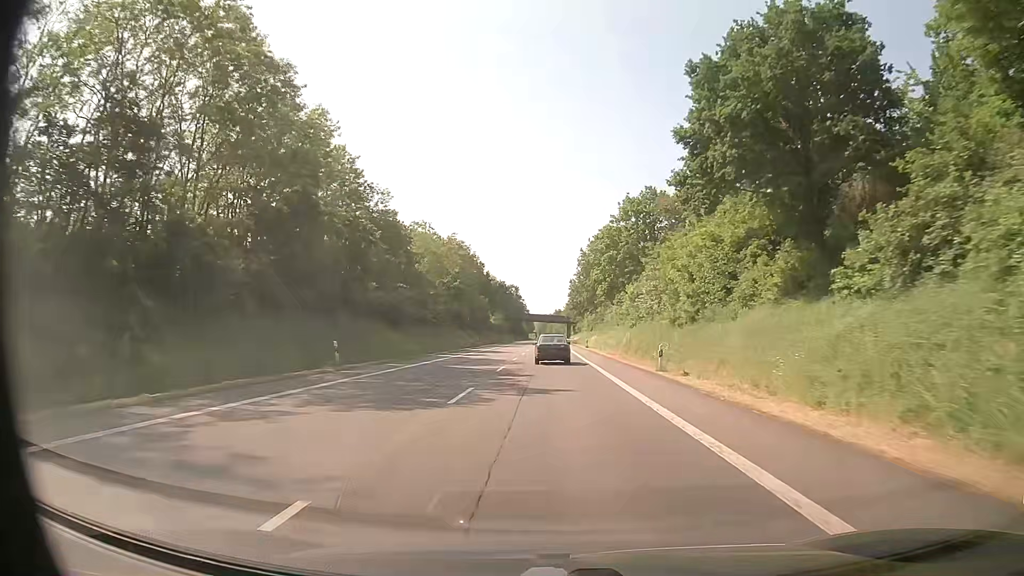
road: primary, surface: asphalt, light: Day
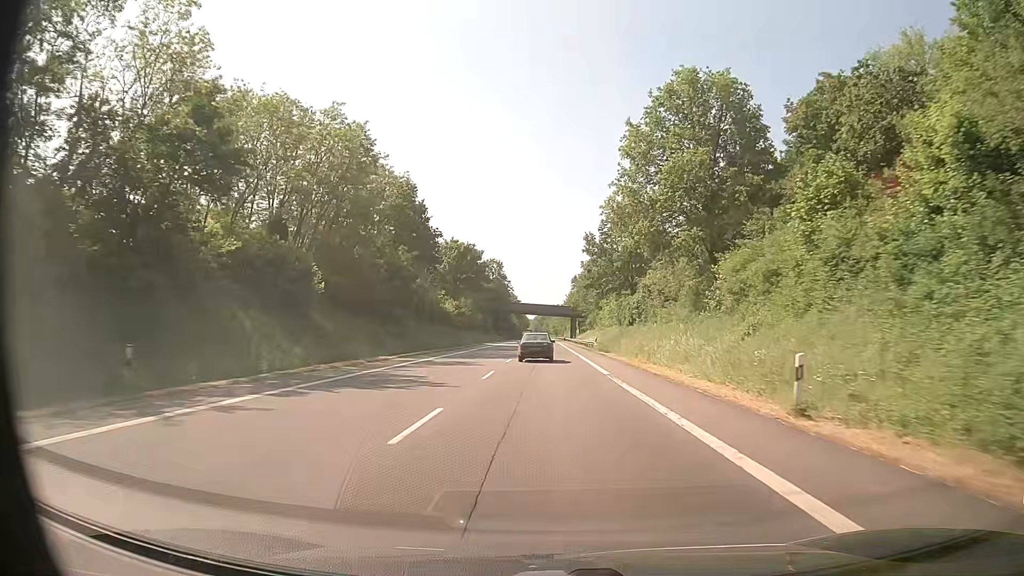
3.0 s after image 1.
(+0.2, +64.8) m; 0°
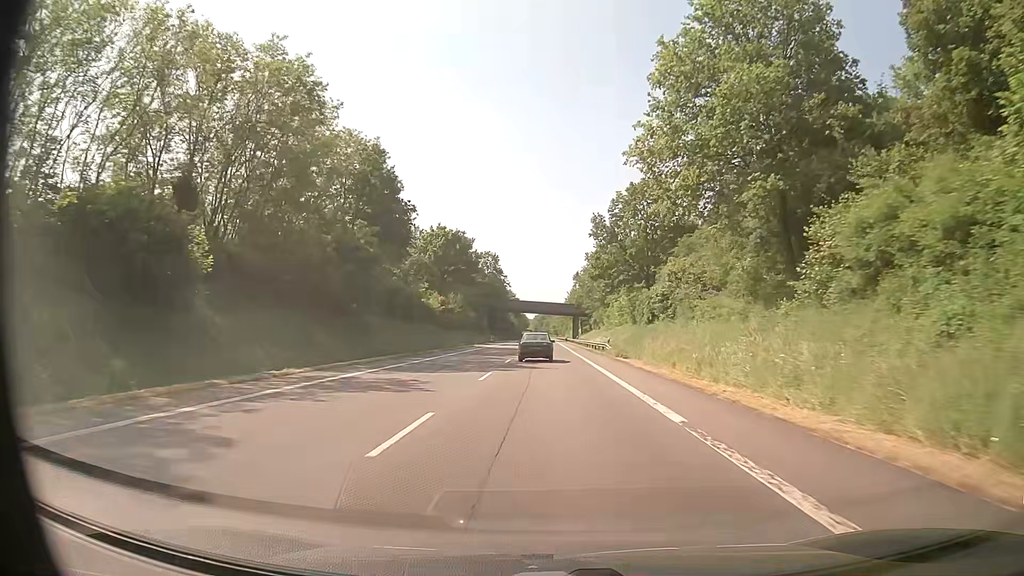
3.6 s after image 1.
(0.0, +12.8) m; 0°
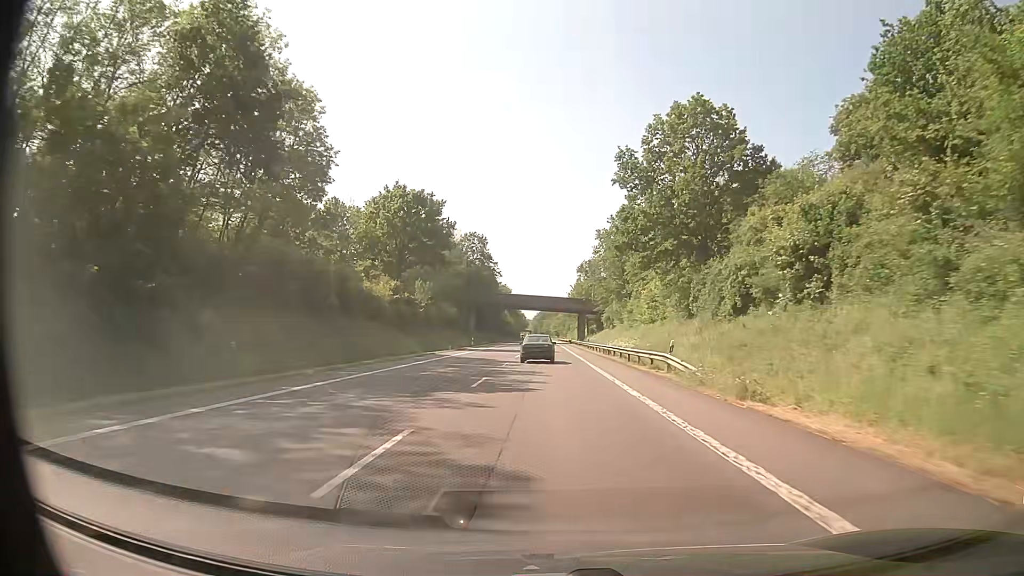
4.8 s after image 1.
(0.0, +25.6) m; 0°
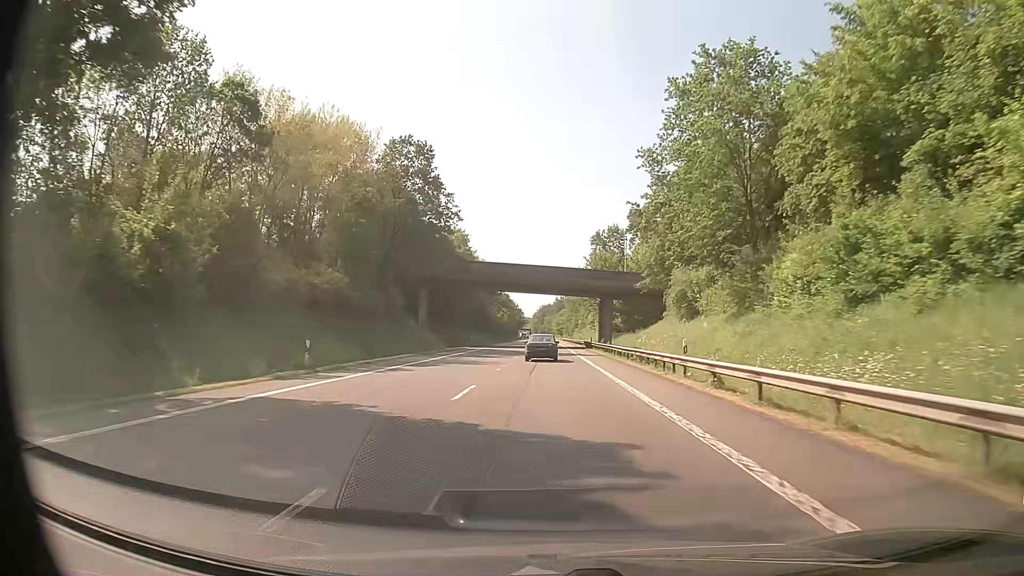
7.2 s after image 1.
(0.0, +51.5) m; 0°
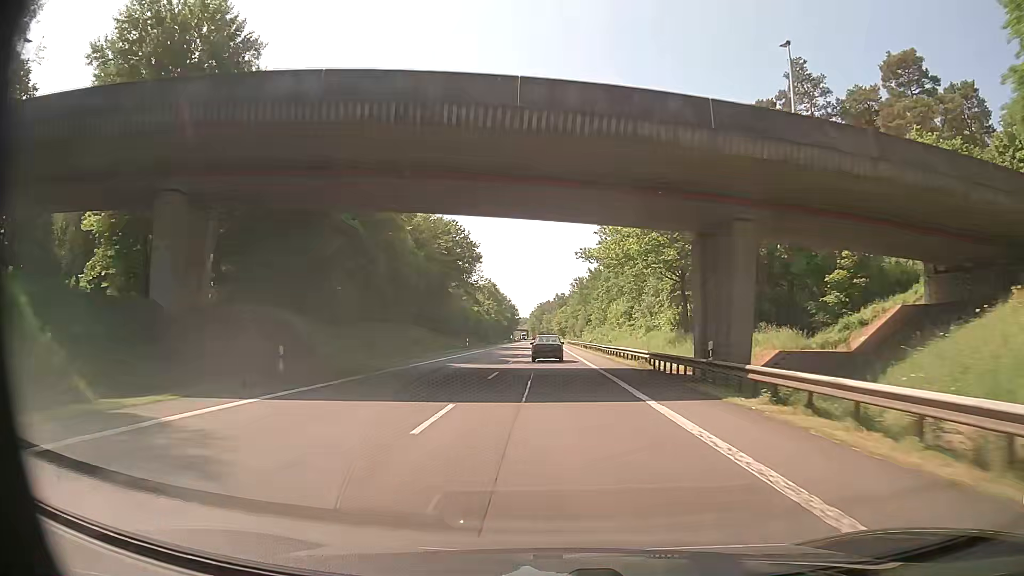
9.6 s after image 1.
(0.0, +52.4) m; 0°
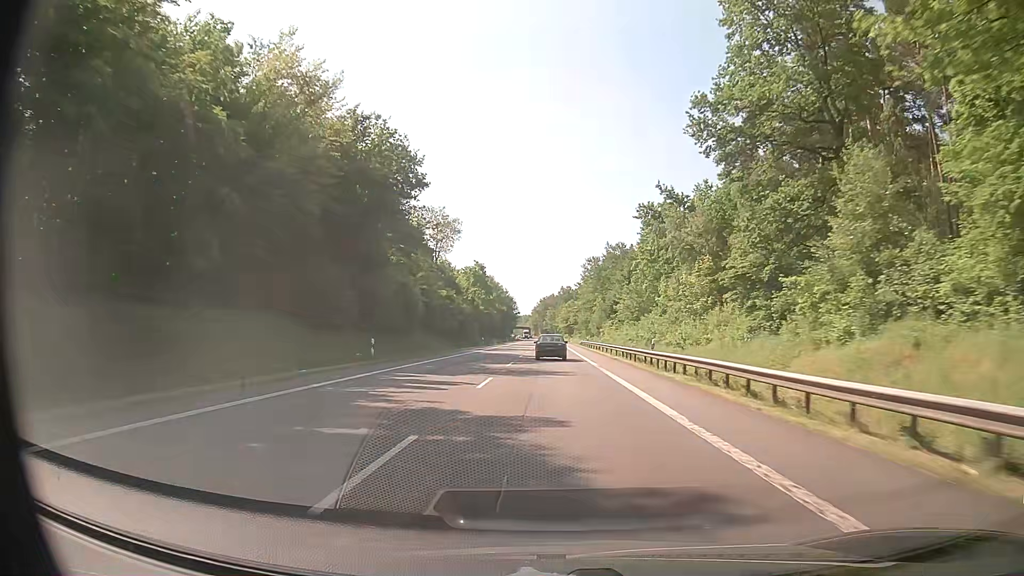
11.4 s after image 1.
(0.0, +39.9) m; 0°
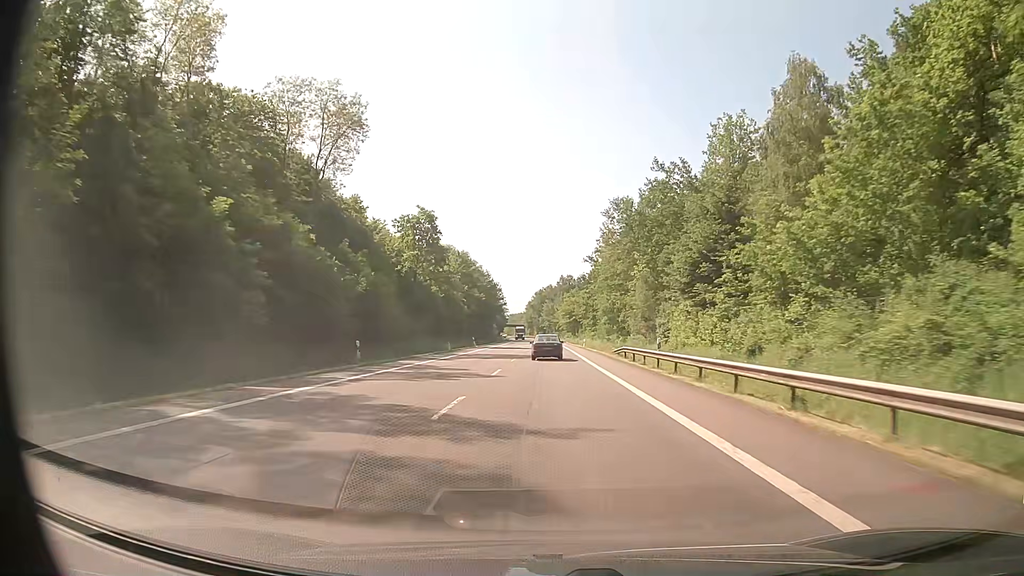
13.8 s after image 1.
(+0.2, +54.1) m; 0°
(0, +10) (0, +20) (0, +30) (0, +40) (0, +50) (0, +60) (0, +70) (0, +80) (0, +90) (-1, +100) m
